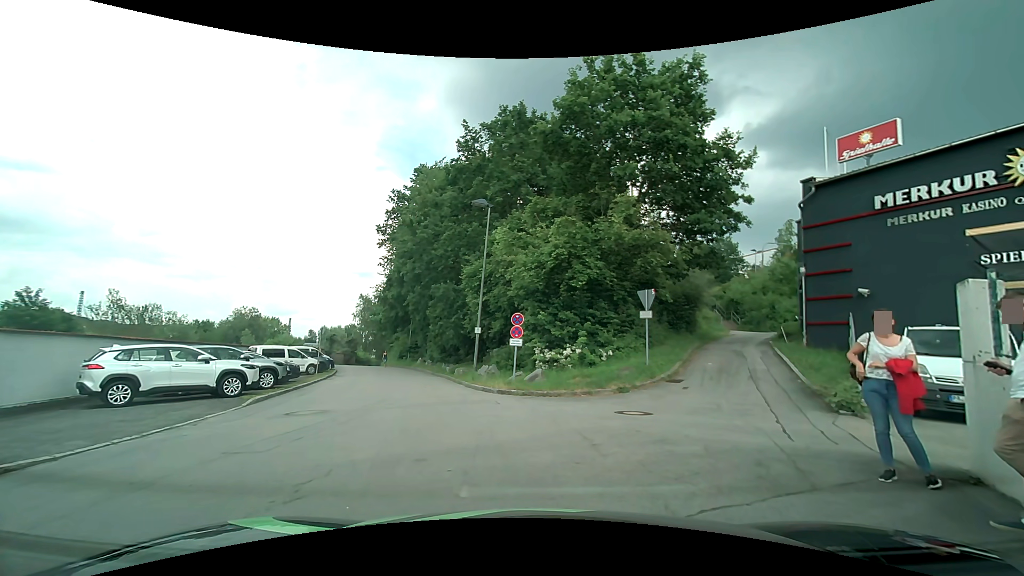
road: service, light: Day
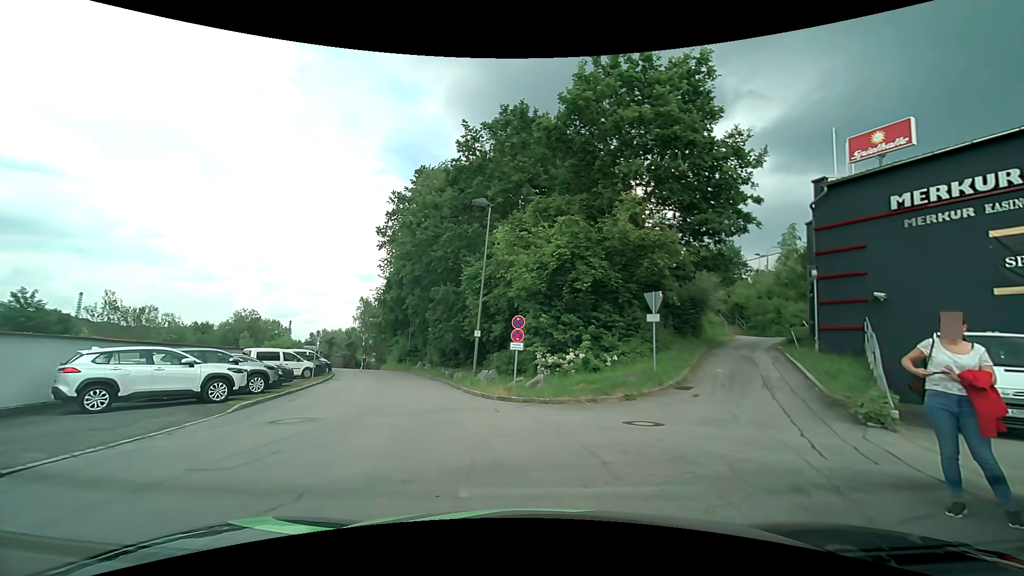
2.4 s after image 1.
(0.0, +0.8) m; 0°
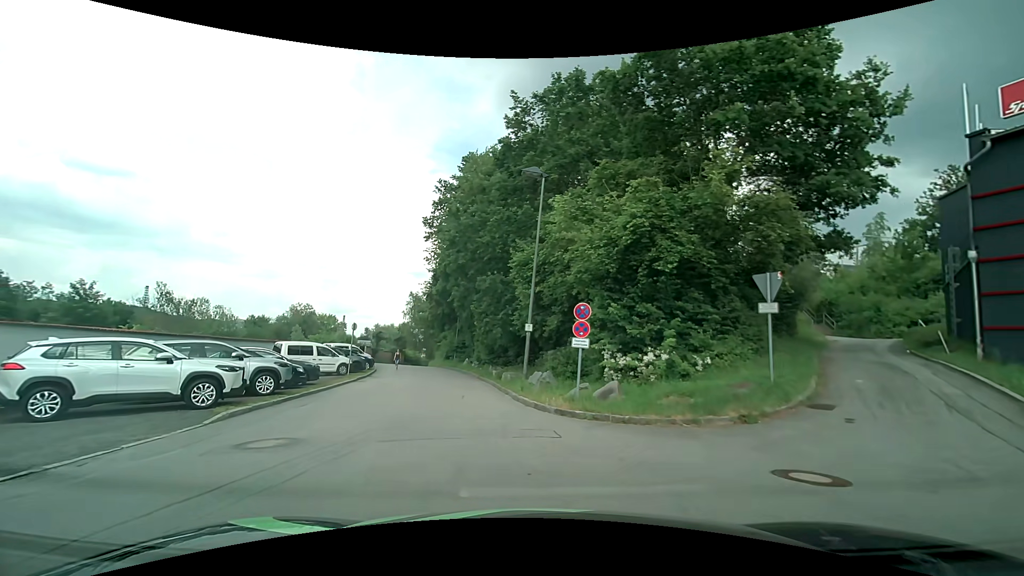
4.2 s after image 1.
(-0.1, +3.8) m; -5°
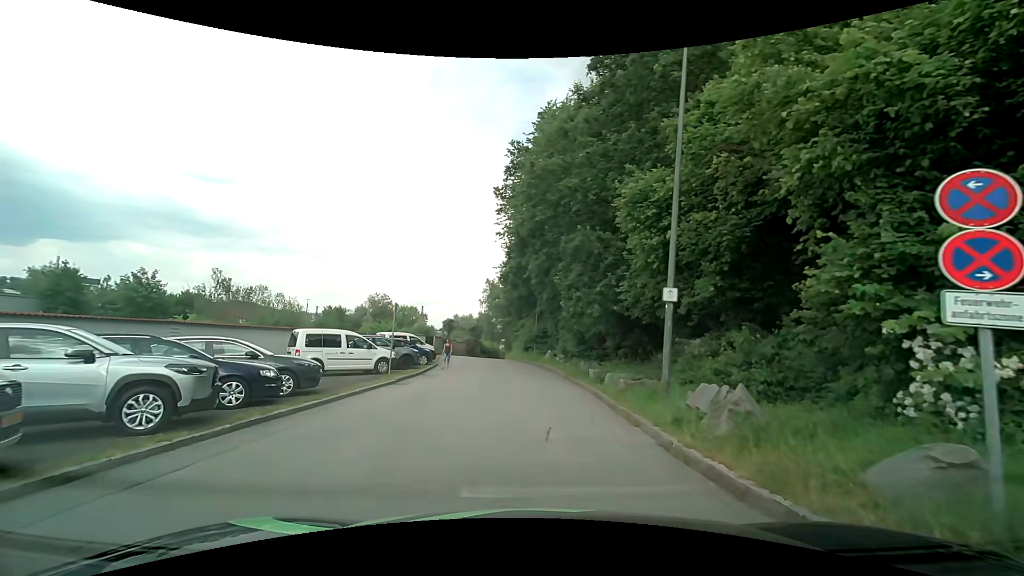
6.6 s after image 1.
(-0.8, +8.4) m; -7°
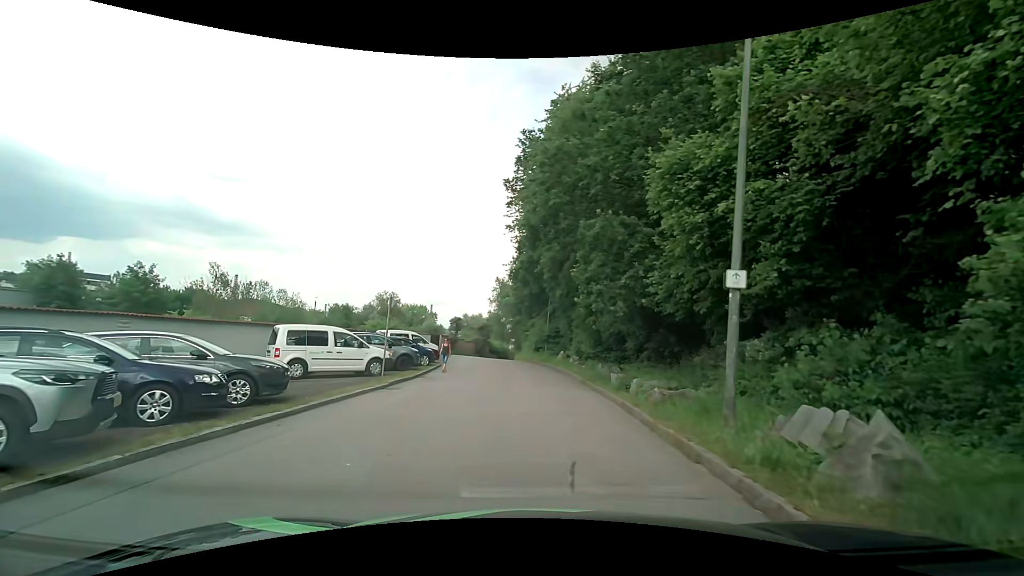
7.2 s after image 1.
(-0.1, +2.5) m; -3°
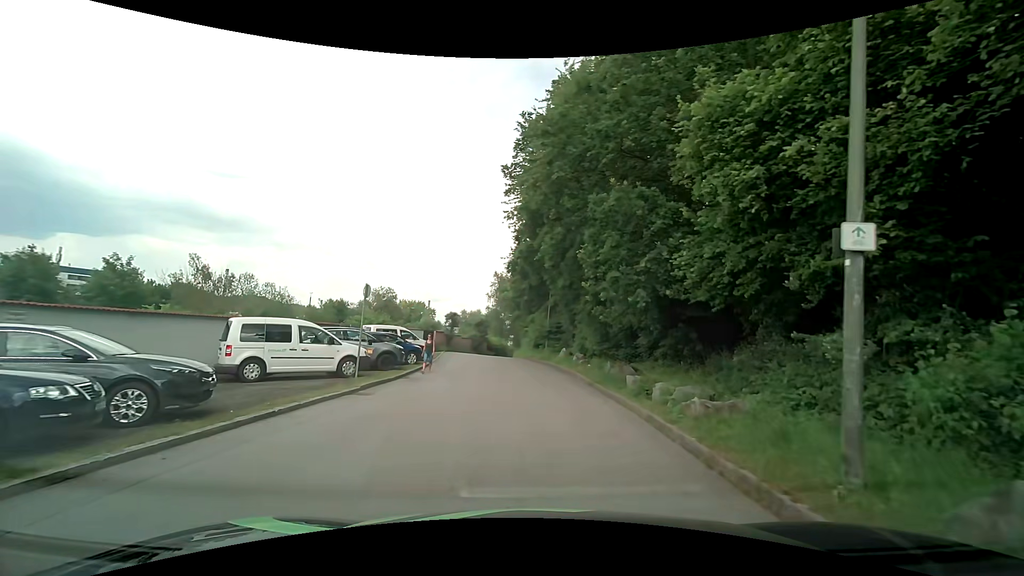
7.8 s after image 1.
(0.0, +2.6) m; -1°
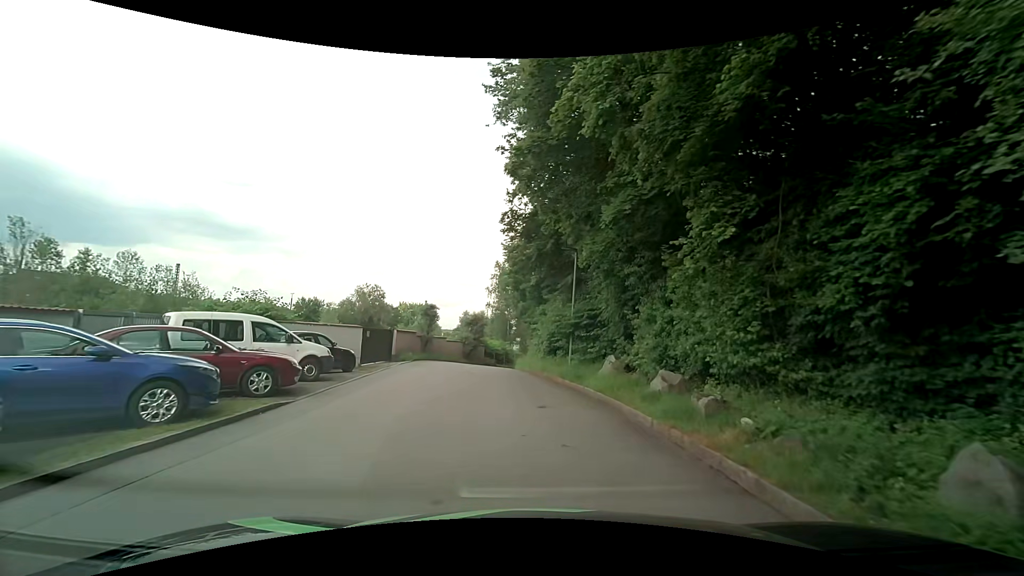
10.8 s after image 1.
(+0.1, +15.9) m; +2°
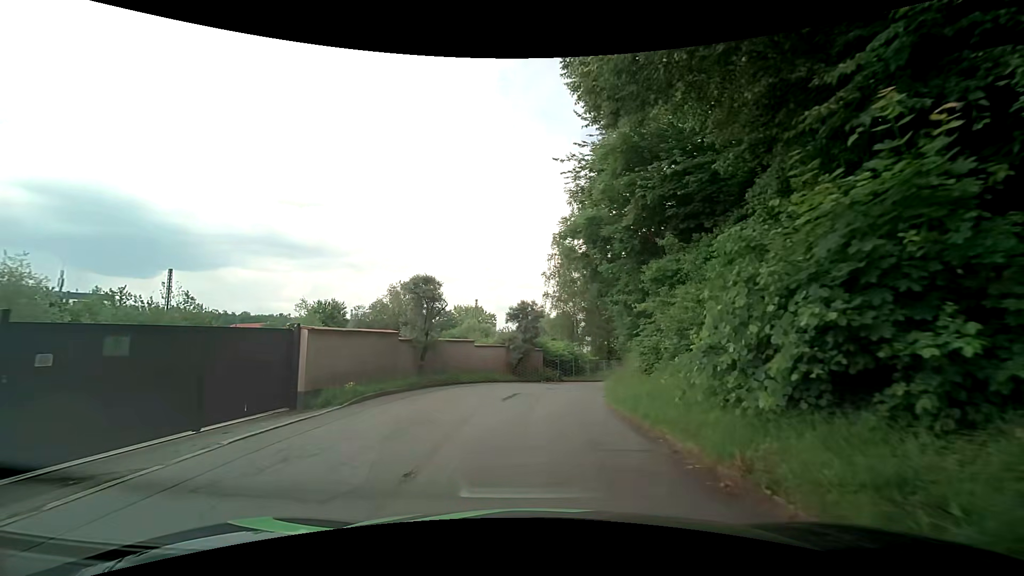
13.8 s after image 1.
(-1.7, +18.7) m; -9°
(0, +10) (+1, +20) (+3, +30) (+6, +39) (+10, +48) (+14, +57) (+18, +67) (+22, +76) (+26, +85) (+31, +94) m
